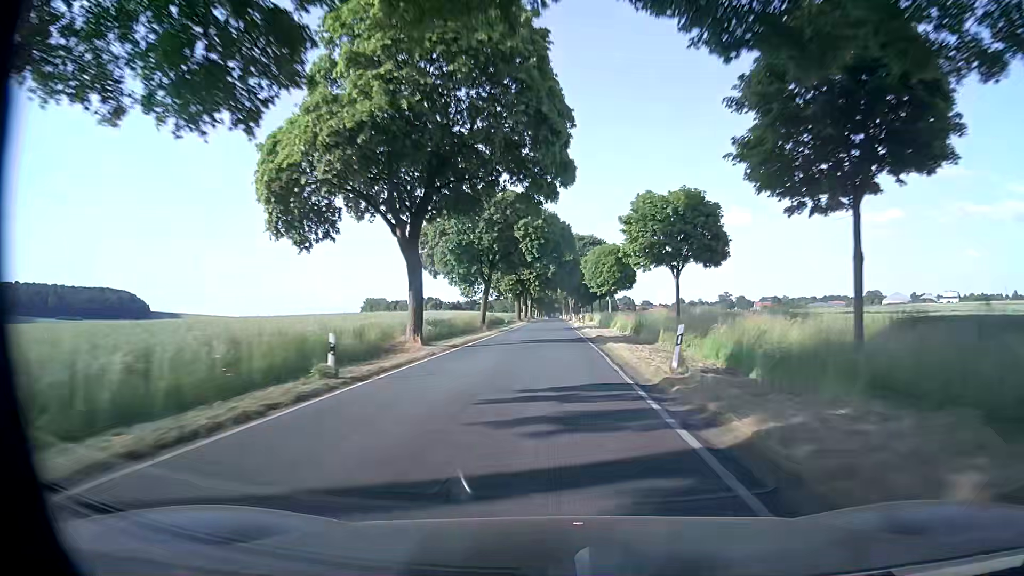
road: secondary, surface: asphalt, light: Day
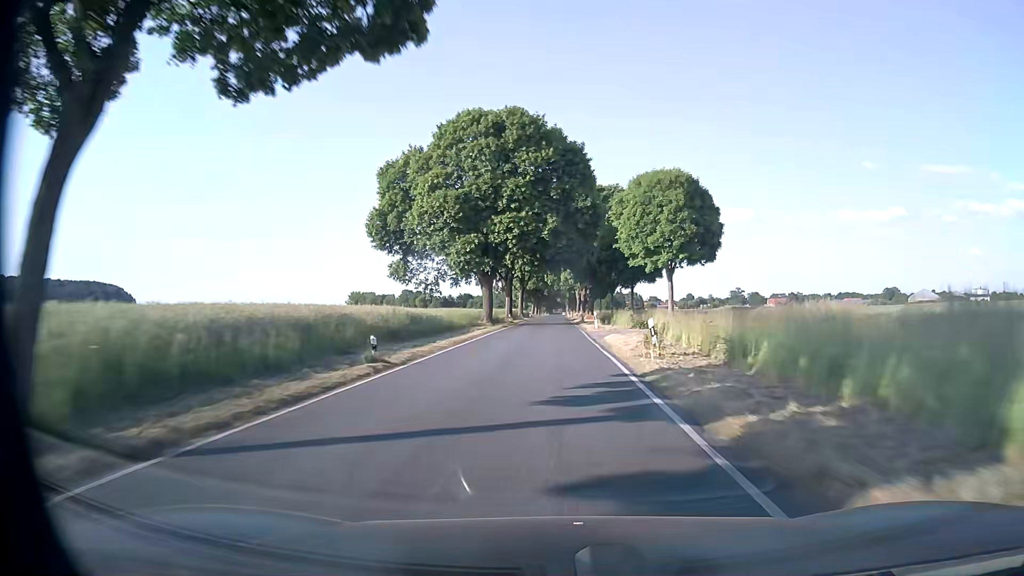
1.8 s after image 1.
(-0.1, +47.5) m; 0°
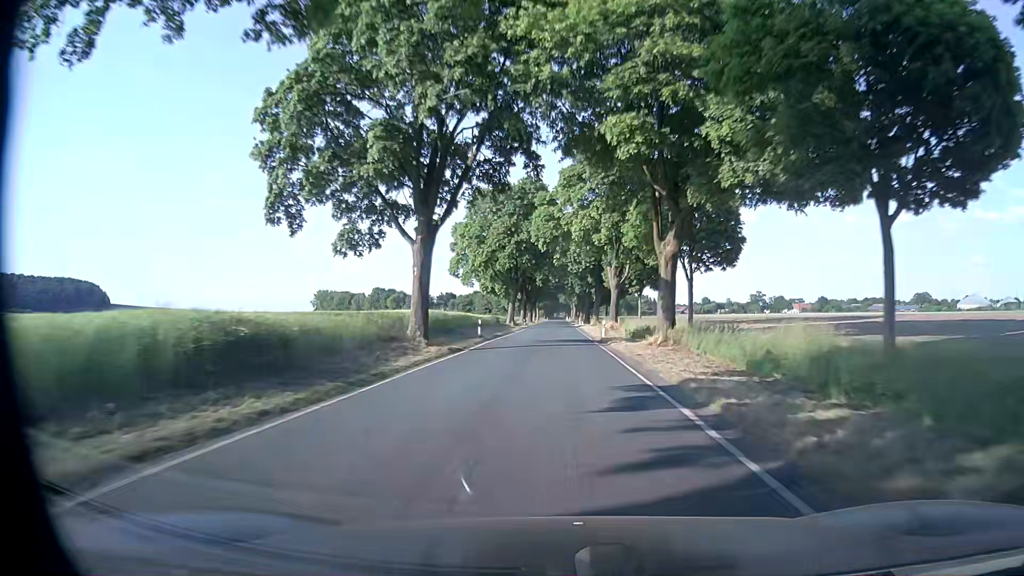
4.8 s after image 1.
(-0.4, +79.2) m; 0°
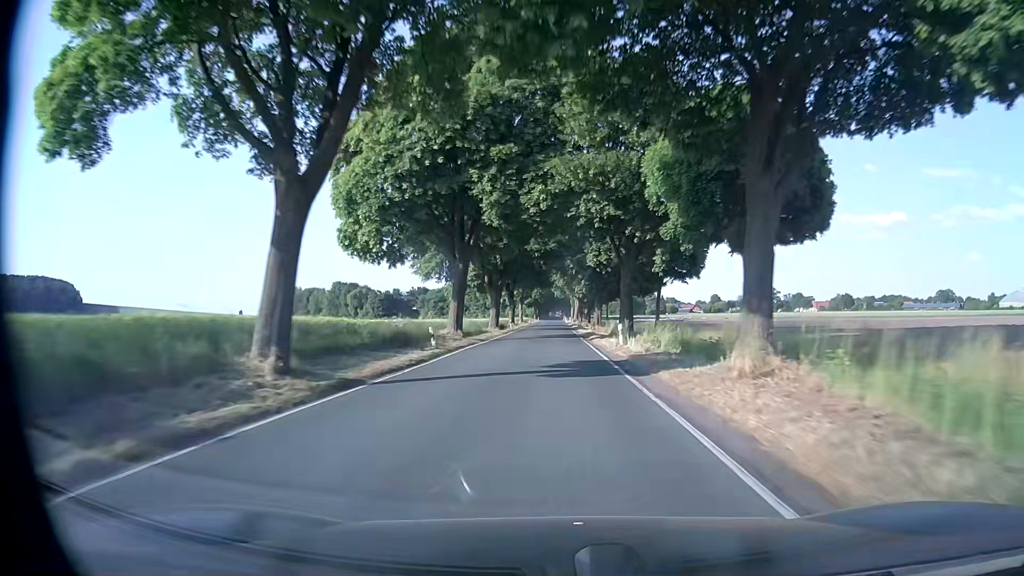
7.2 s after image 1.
(+0.1, +63.6) m; 0°
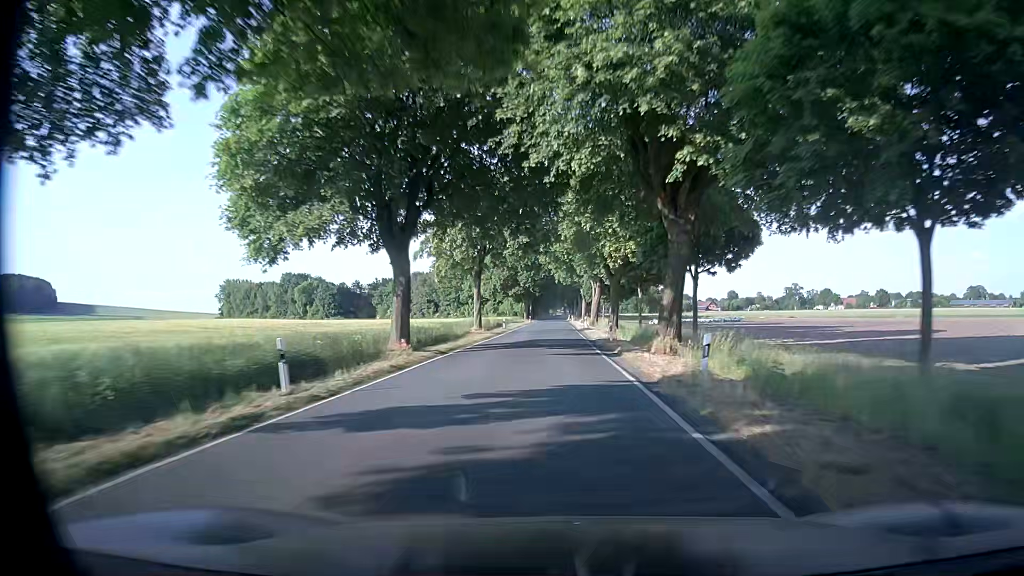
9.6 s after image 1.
(-0.4, +63.7) m; 0°
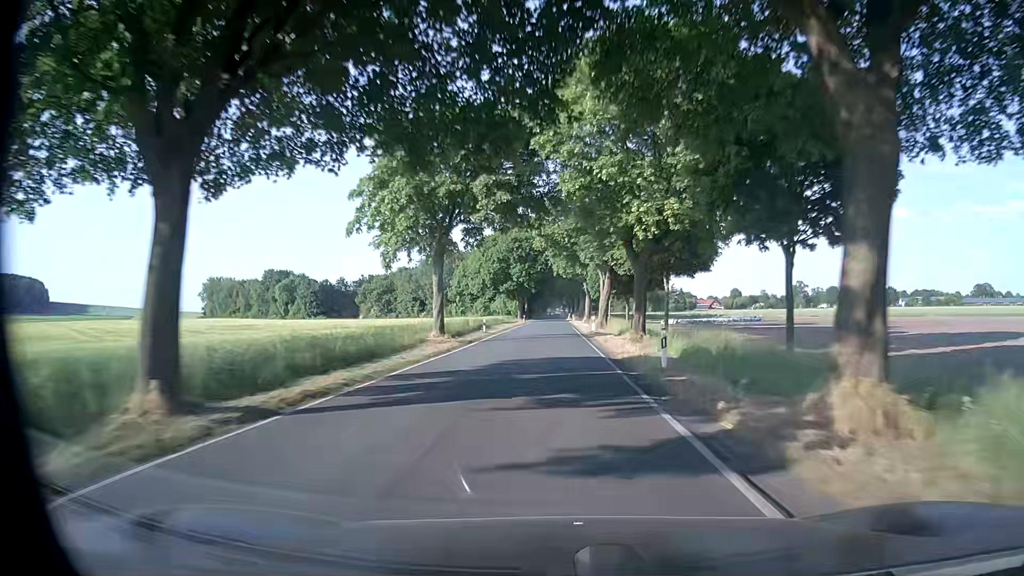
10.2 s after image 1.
(0.0, +15.9) m; 0°
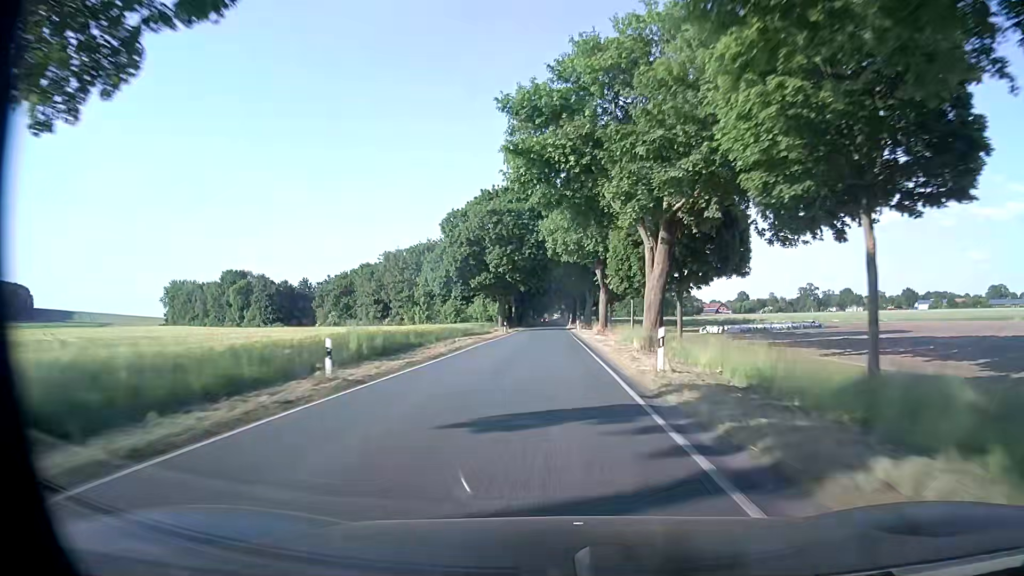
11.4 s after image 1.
(0.0, +31.9) m; 0°
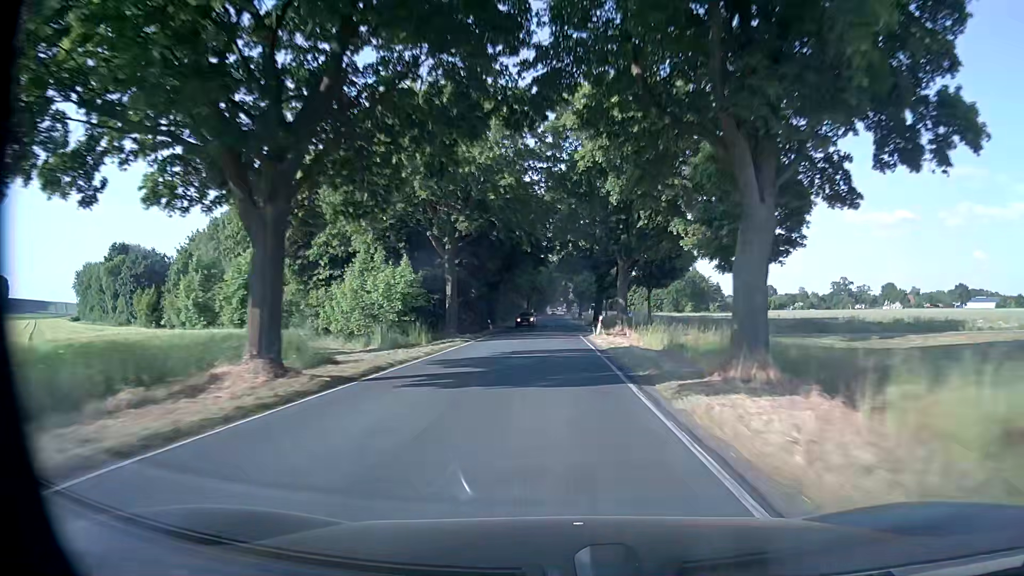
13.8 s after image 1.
(-0.3, +63.6) m; 0°
(0, +10) (0, +20) (0, +30) (0, +40) (0, +50) (0, +60) (0, +70) (0, +80) (0, +90) (0, +100) m
